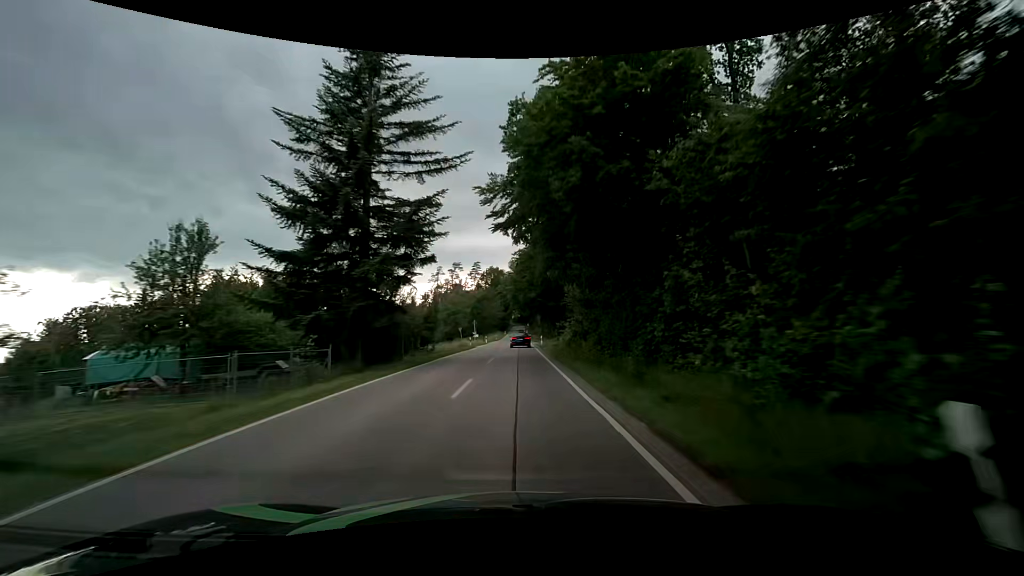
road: secondary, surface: asphalt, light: Day
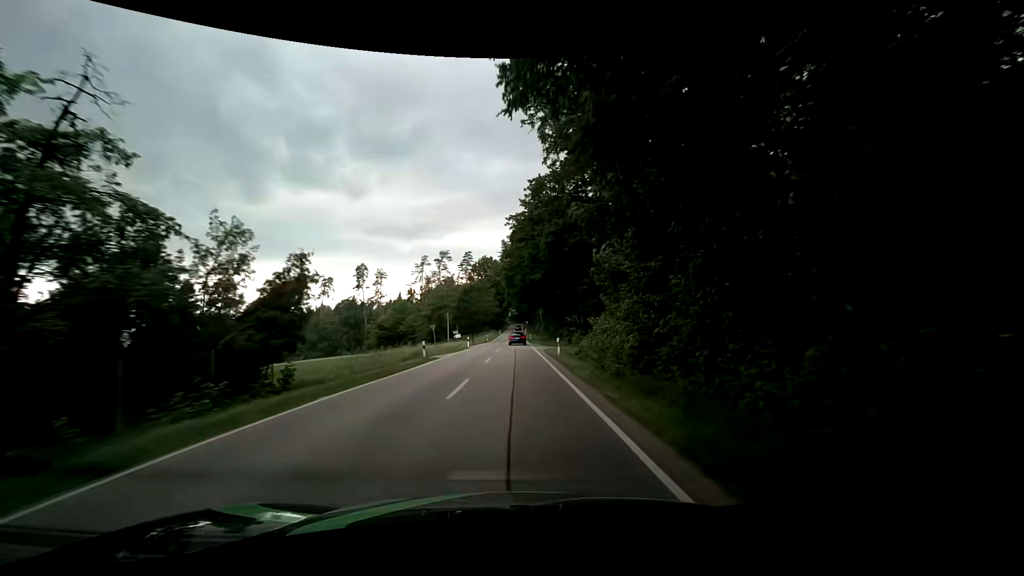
(+0.1, +23.9) m; +1°
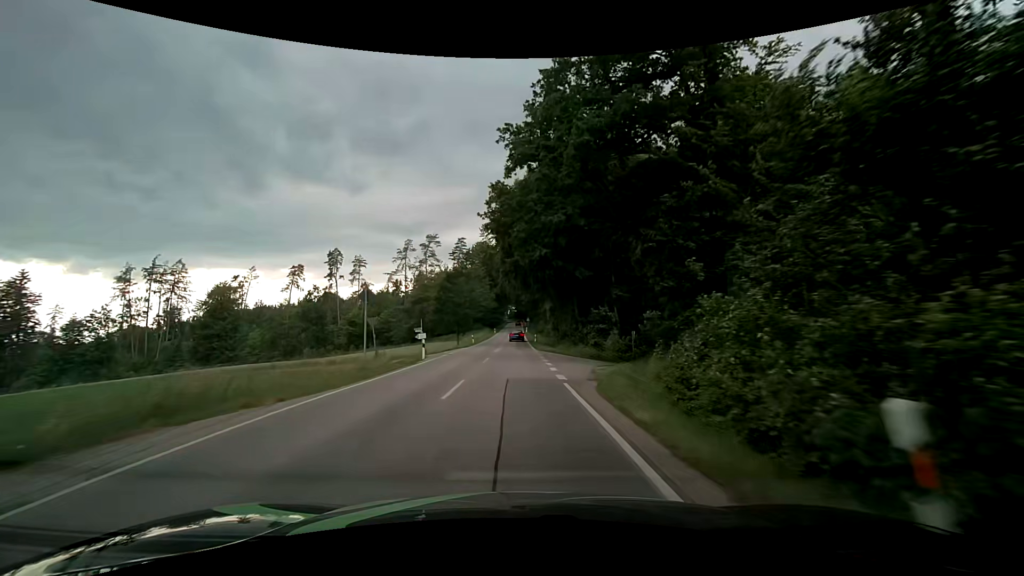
(-0.2, +24.2) m; -1°
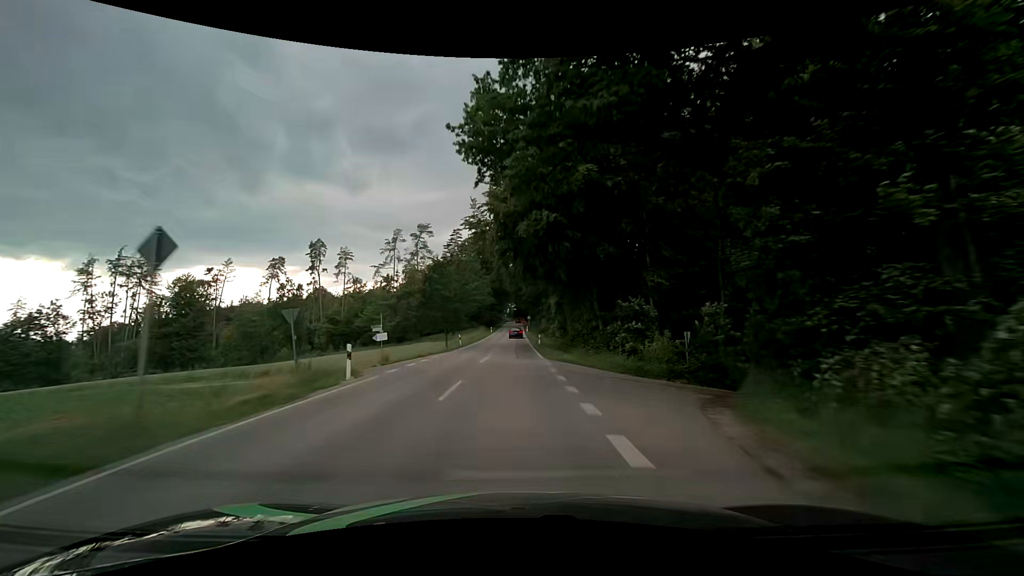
(0.0, +12.1) m; 0°
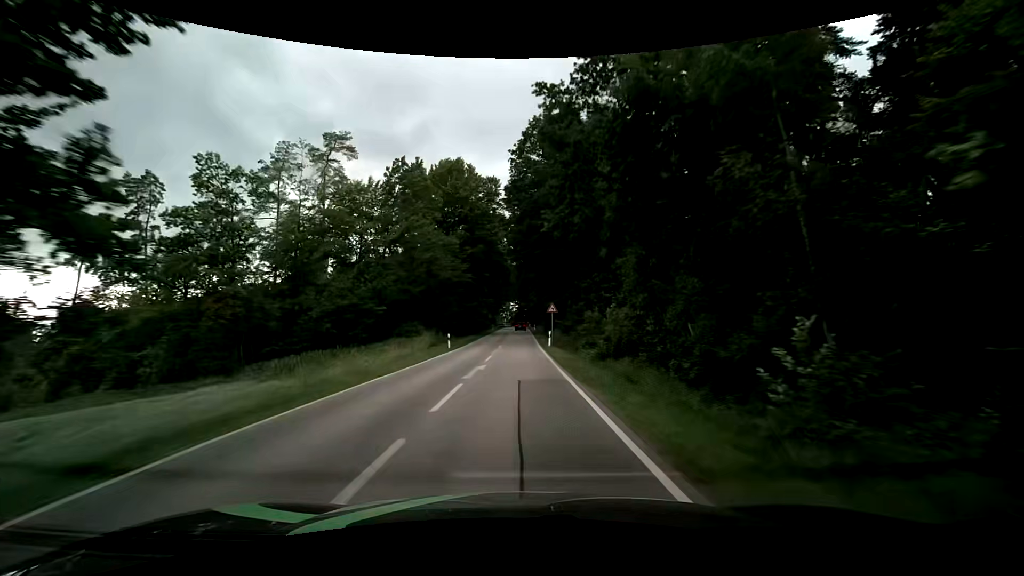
(+0.2, +61.0) m; +1°
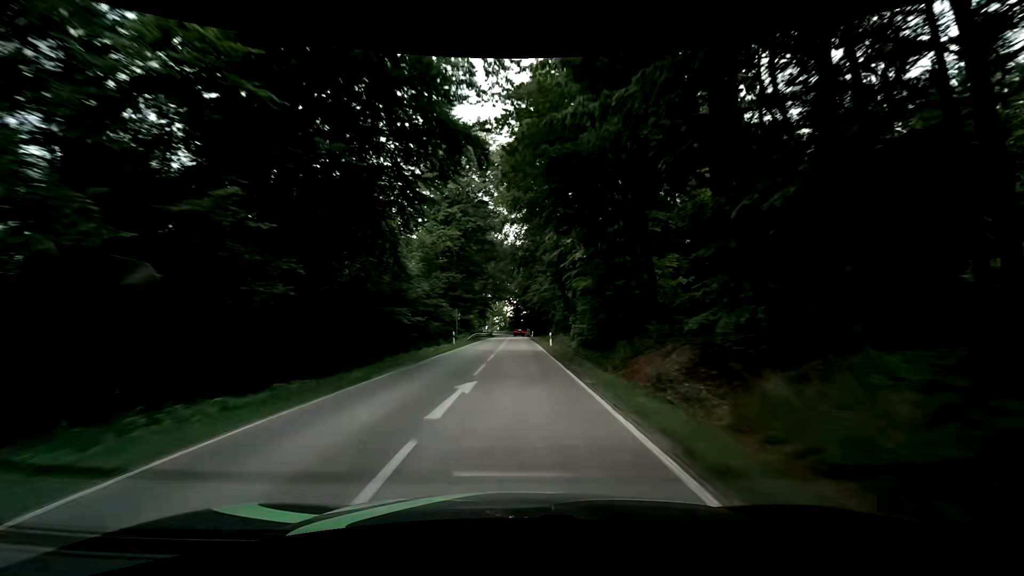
(-0.2, +47.9) m; 0°
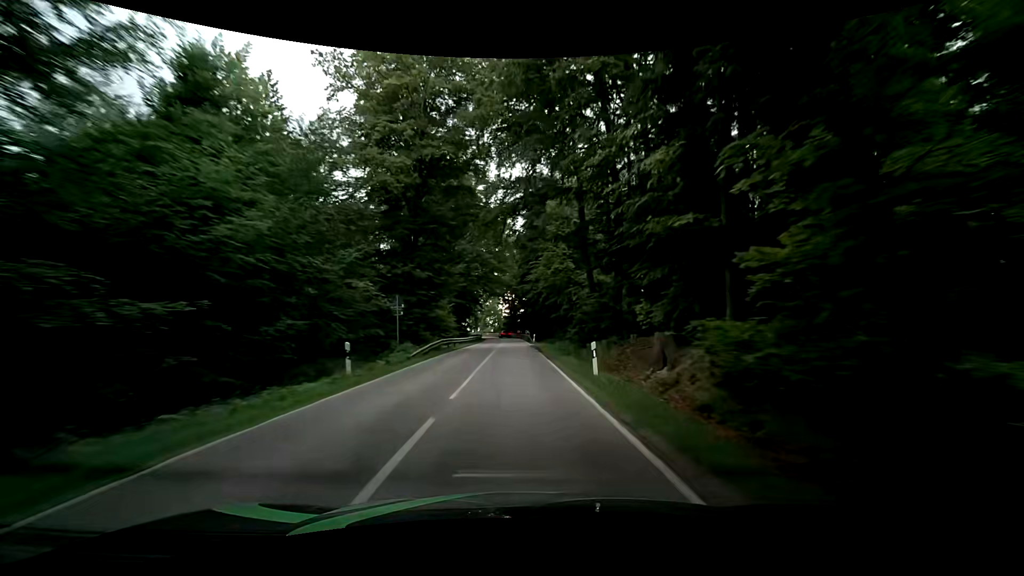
(0.0, +22.0) m; +1°
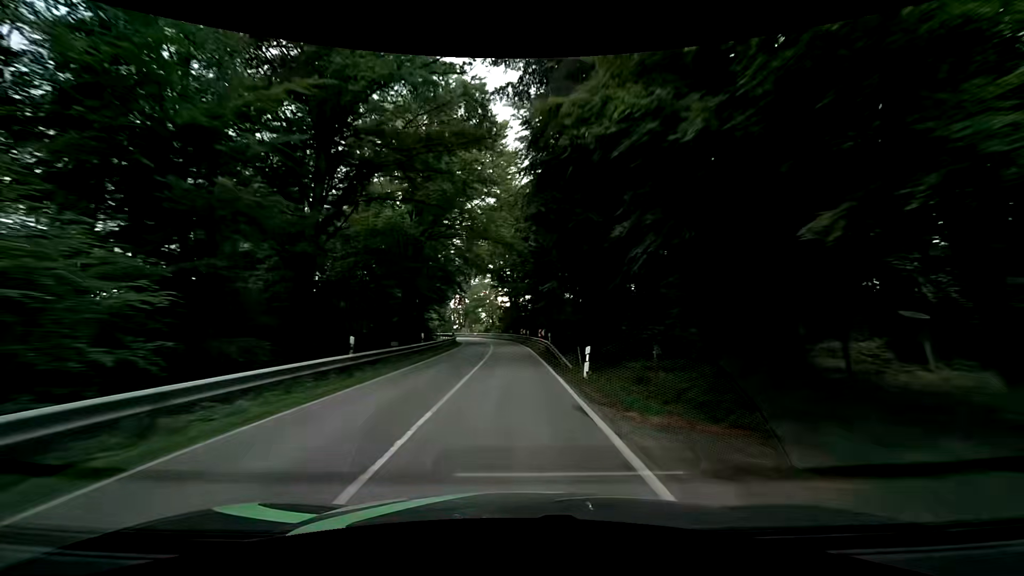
(-0.9, +40.5) m; -2°
(0, +10) (0, +20) (0, +30) (0, +40) (-1, +50) (-2, +60) (-4, +70) (-7, +79) (-12, +88) (-17, +97) m
